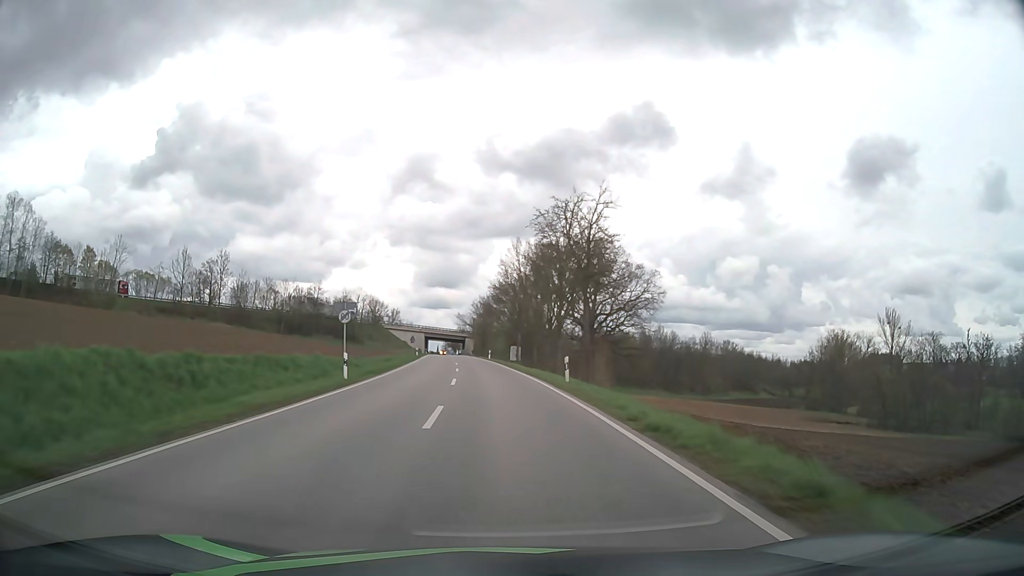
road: secondary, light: Day
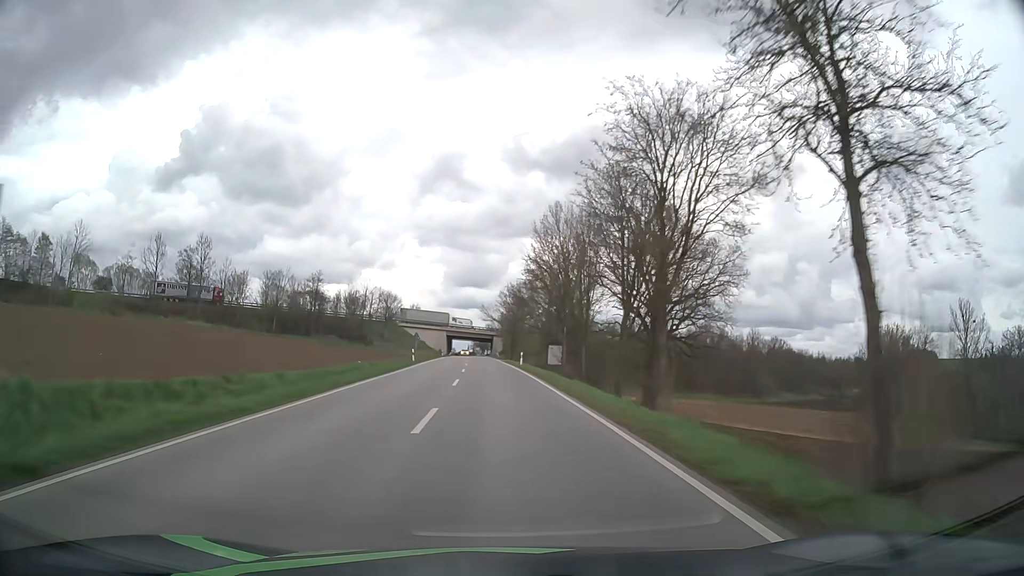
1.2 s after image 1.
(-0.6, +24.6) m; -3°
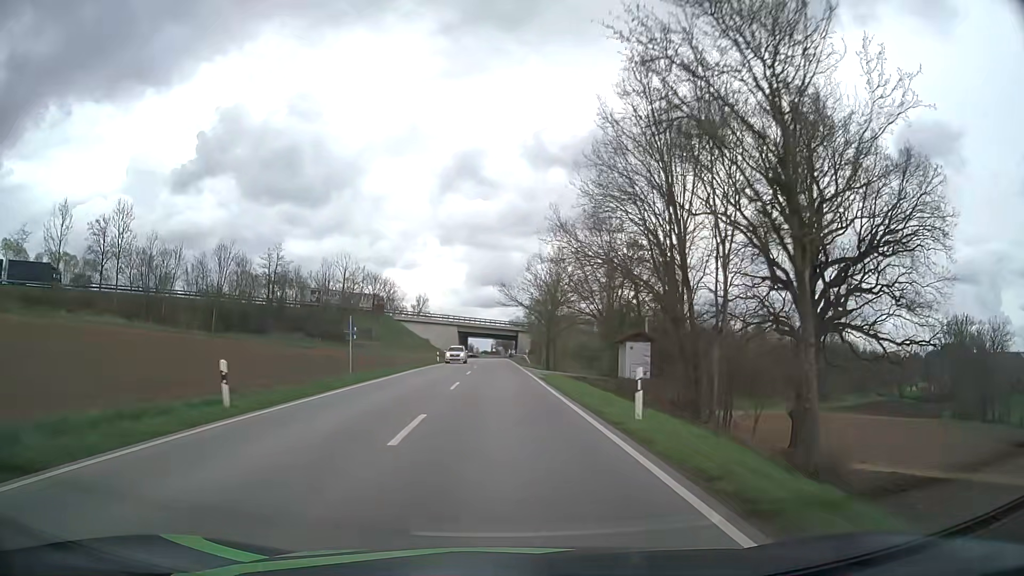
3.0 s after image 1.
(-0.8, +37.6) m; -2°
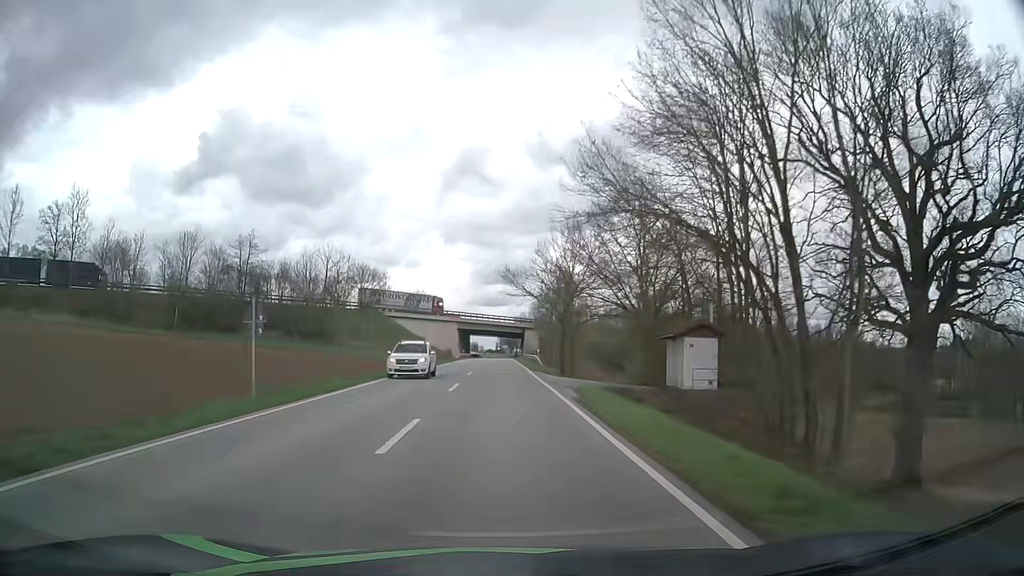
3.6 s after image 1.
(-0.1, +12.8) m; -1°
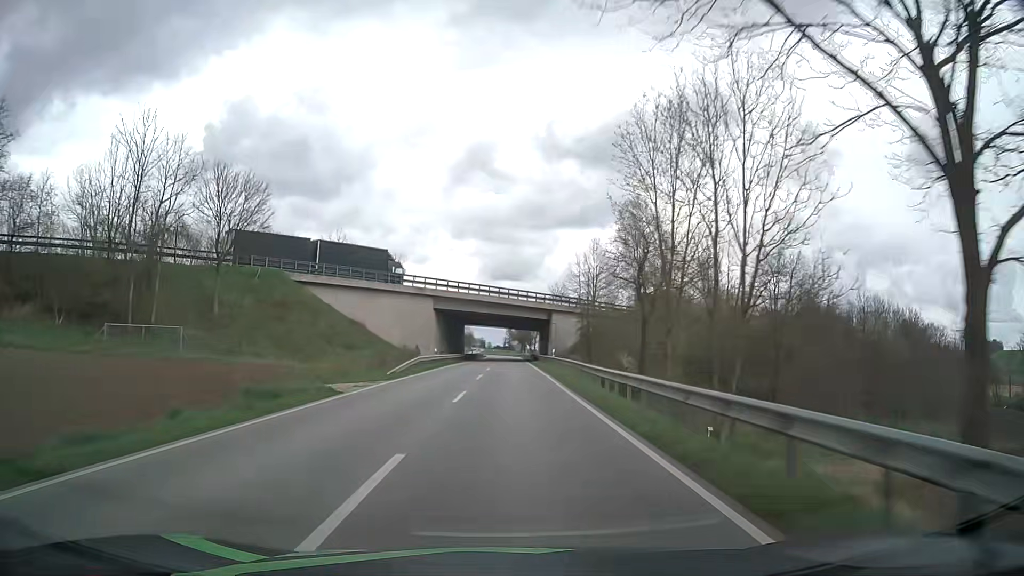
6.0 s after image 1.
(-0.6, +52.3) m; -1°
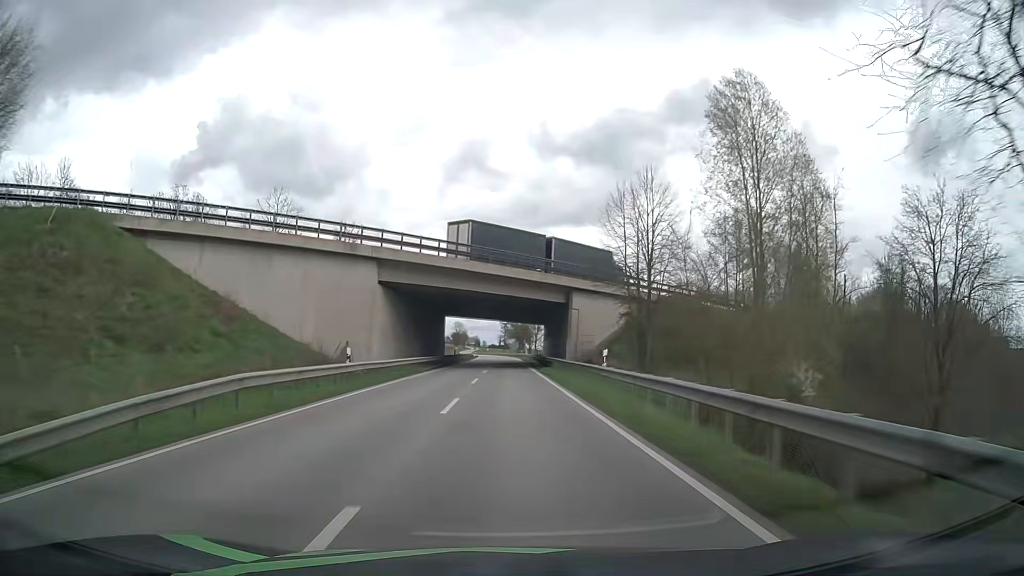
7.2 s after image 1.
(+0.2, +26.9) m; +1°
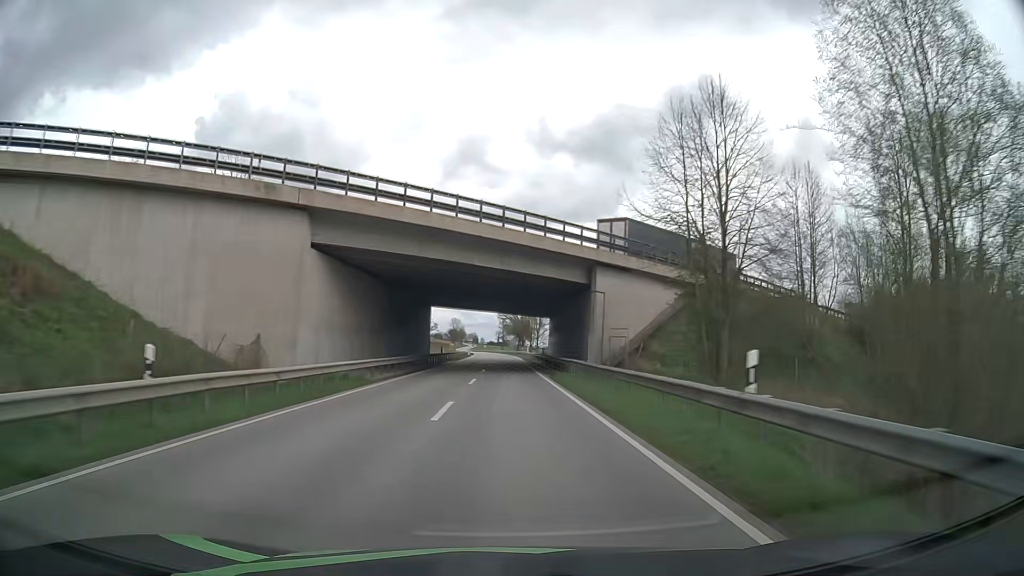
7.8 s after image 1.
(0.0, +13.6) m; 0°
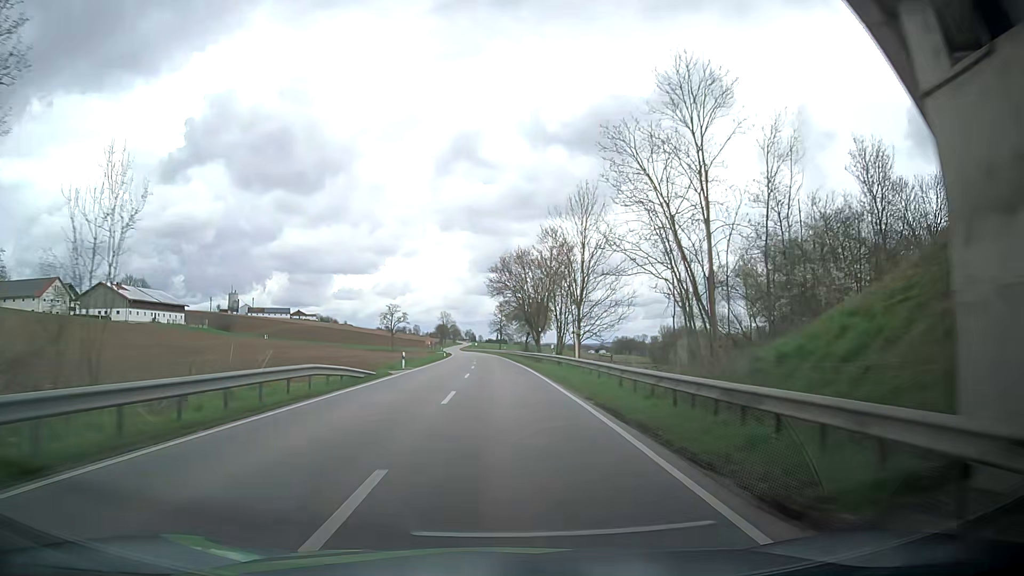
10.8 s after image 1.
(-0.1, +69.4) m; 0°
(0, +10) (0, +20) (0, +30) (0, +40) (-1, +50) (-1, +60) (-2, +70) (-2, +80) (-3, +90) (-3, +100) m
